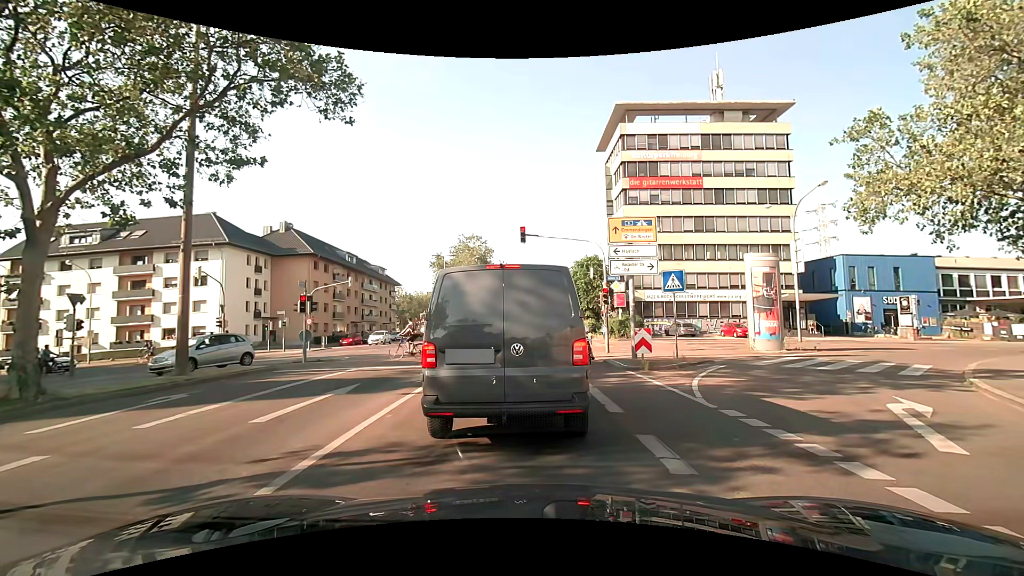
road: secondary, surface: asphalt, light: Day
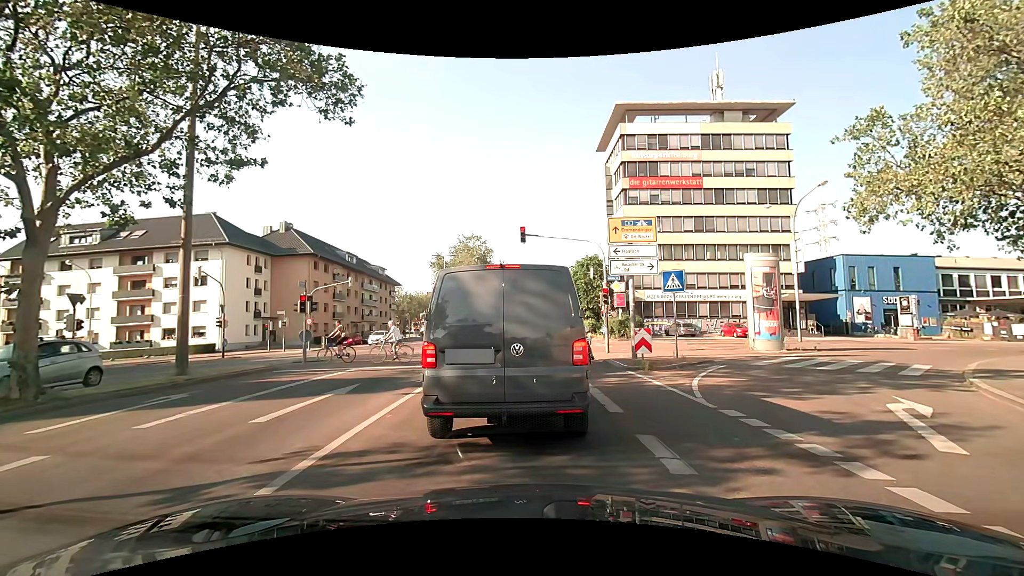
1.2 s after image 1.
(0.0, 0.0) m; 0°
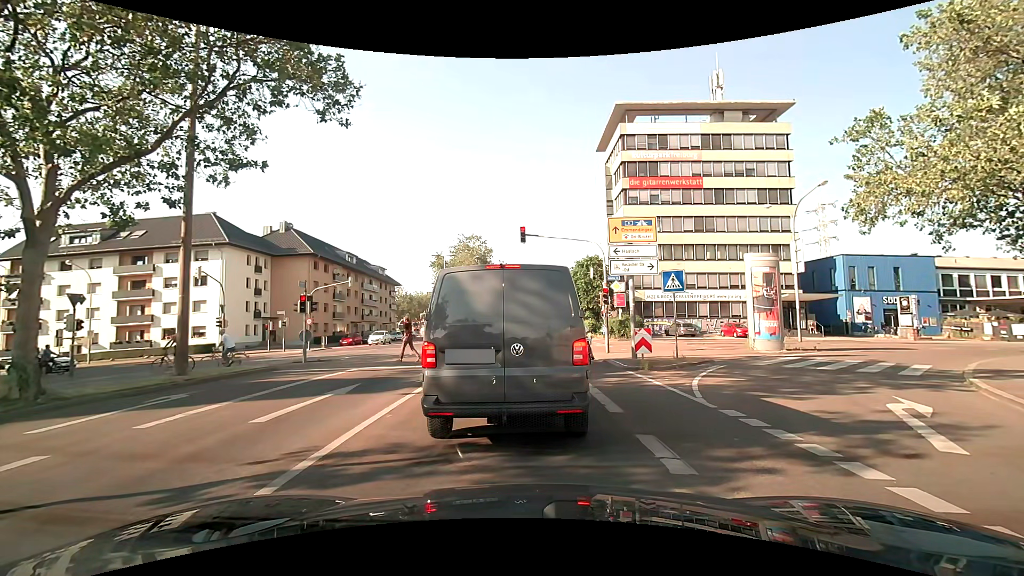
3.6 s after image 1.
(0.0, 0.0) m; 0°
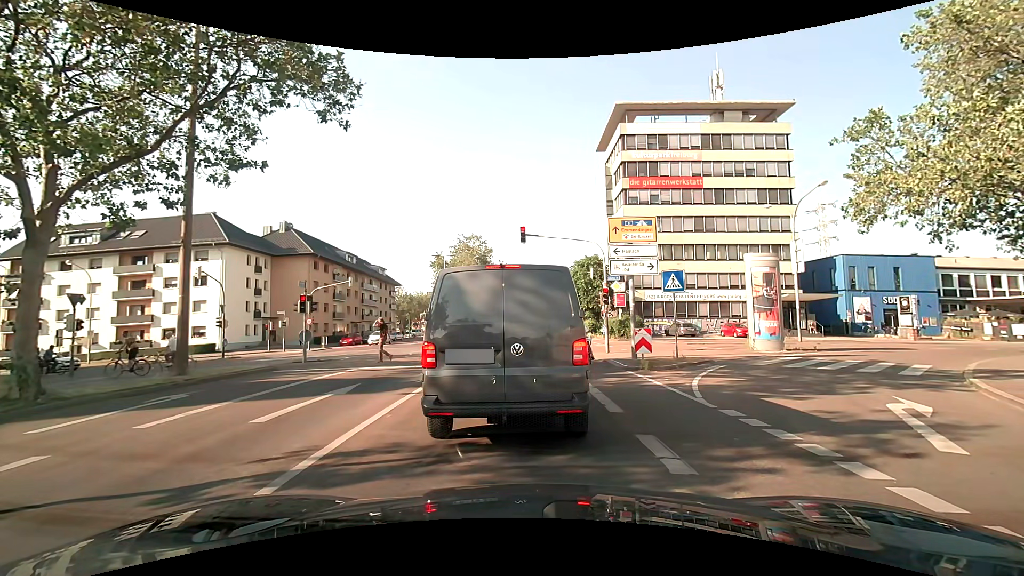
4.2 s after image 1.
(0.0, 0.0) m; 0°
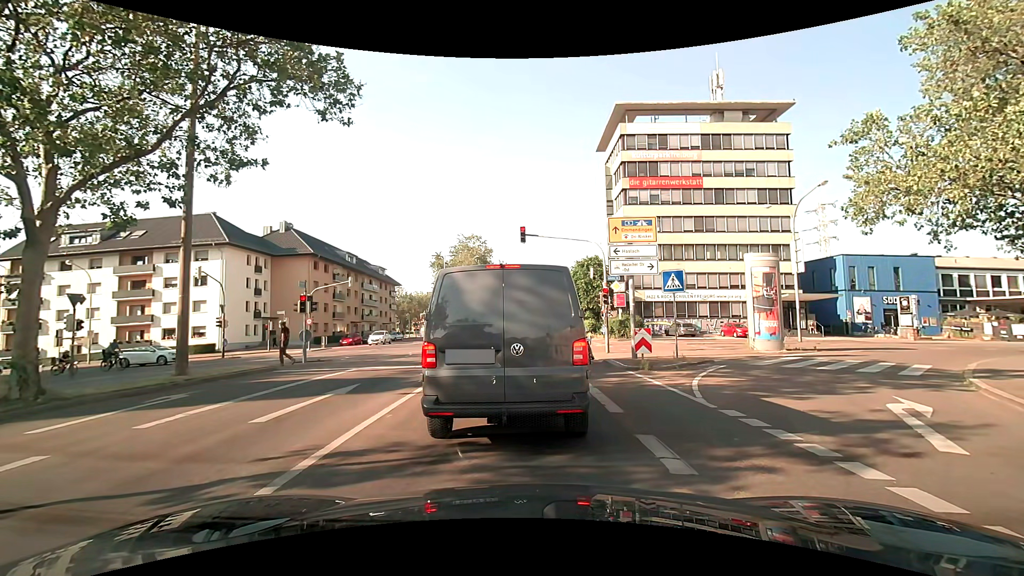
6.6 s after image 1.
(0.0, 0.0) m; 0°
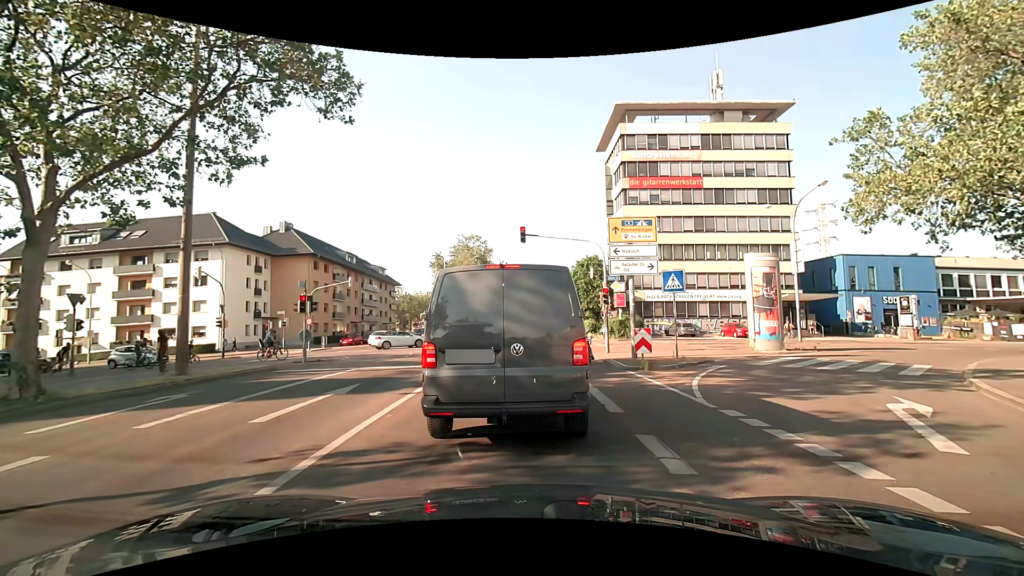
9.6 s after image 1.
(0.0, 0.0) m; 0°
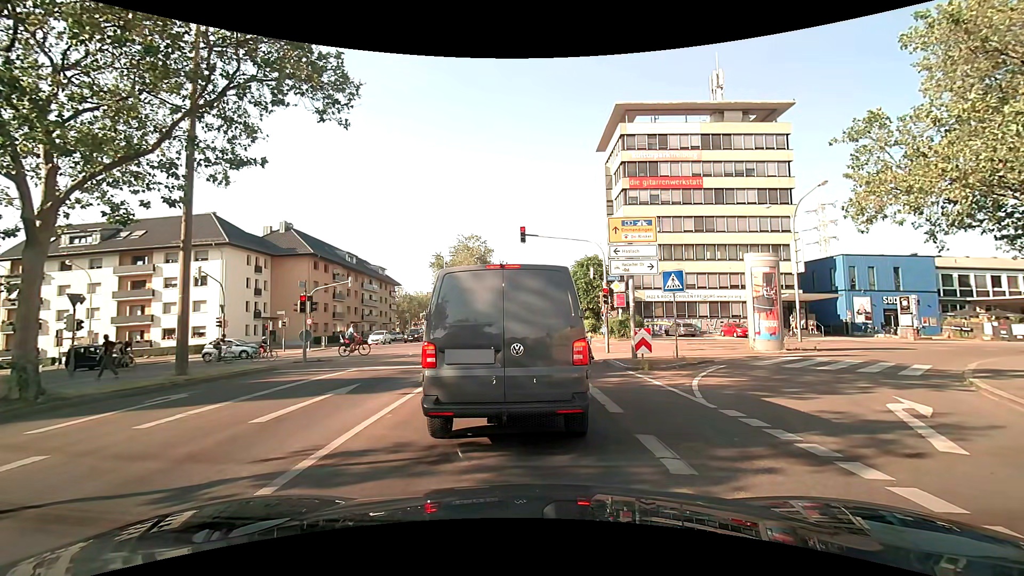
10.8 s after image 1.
(0.0, 0.0) m; 0°
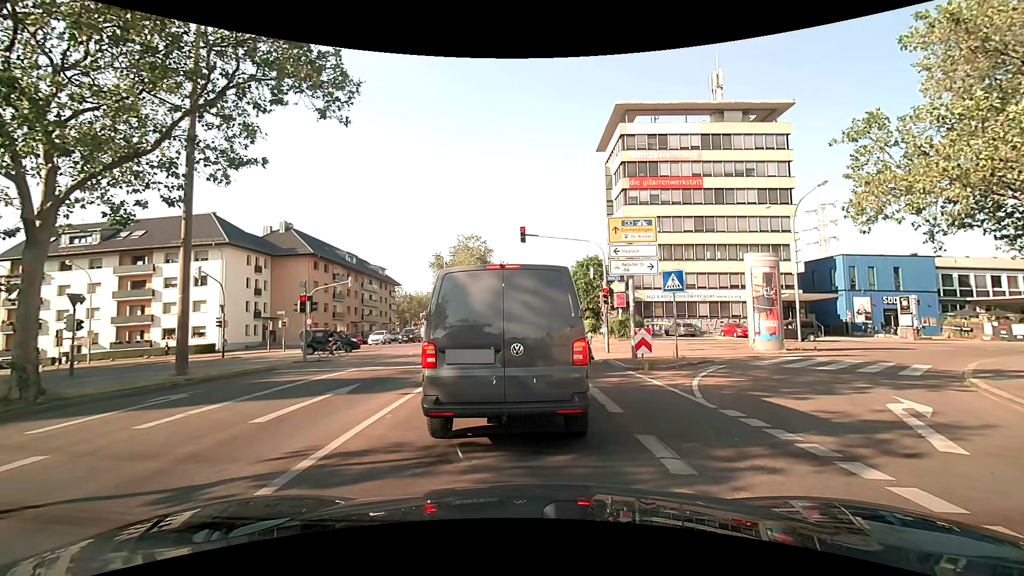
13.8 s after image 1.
(0.0, 0.0) m; 0°
